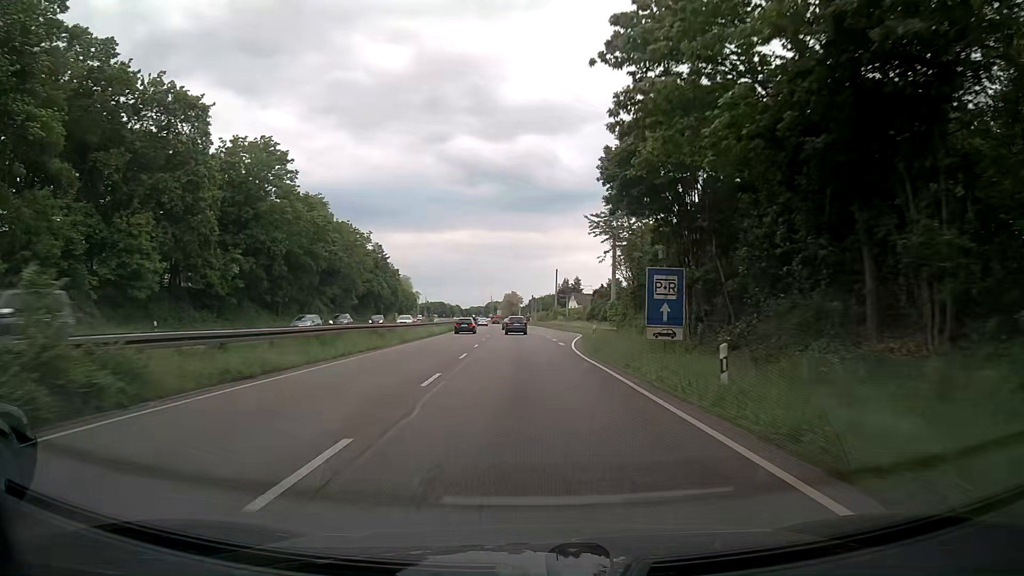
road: trunk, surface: asphalt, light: Day
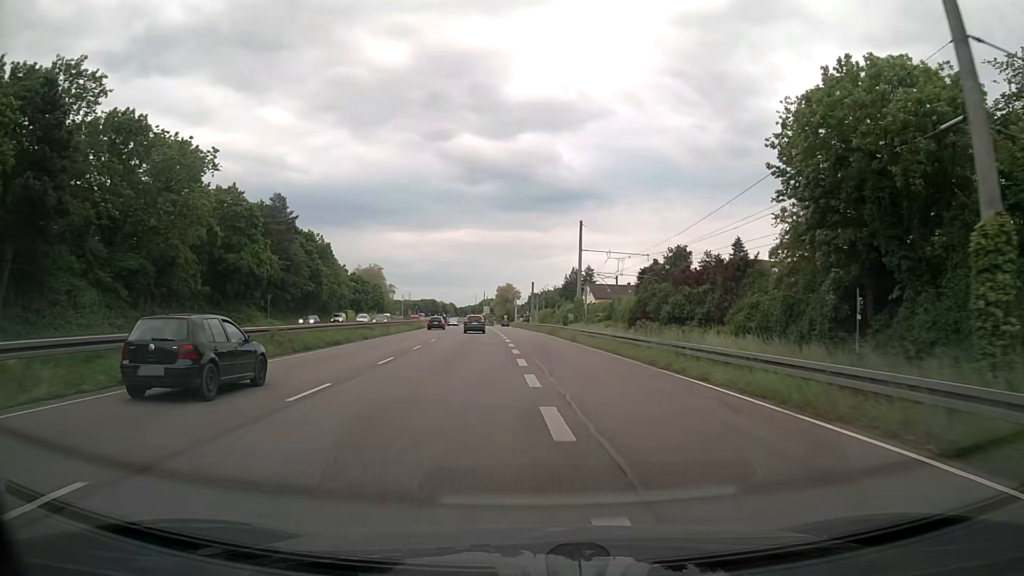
(-0.2, +56.6) m; 0°
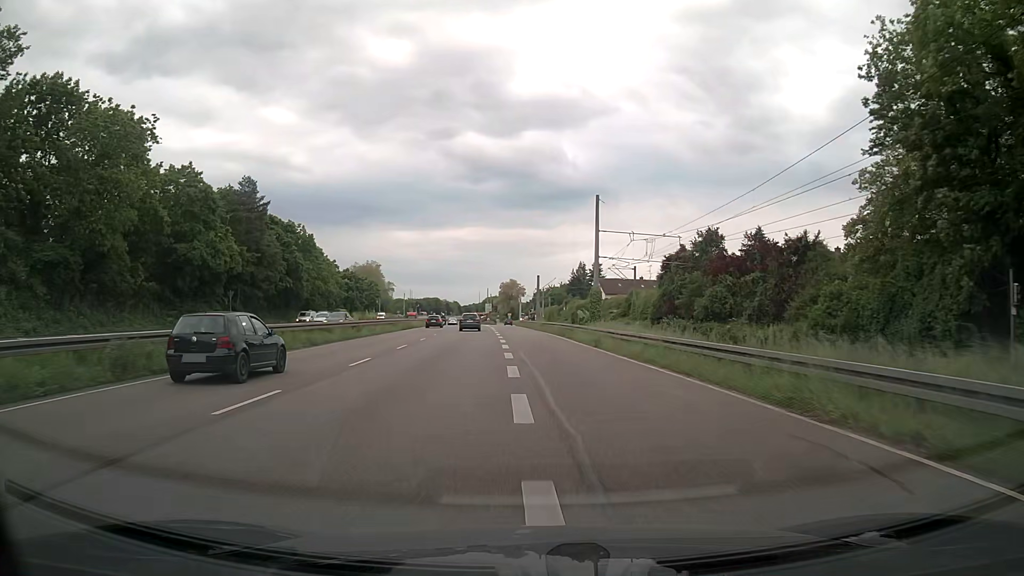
(0.0, +11.1) m; 0°
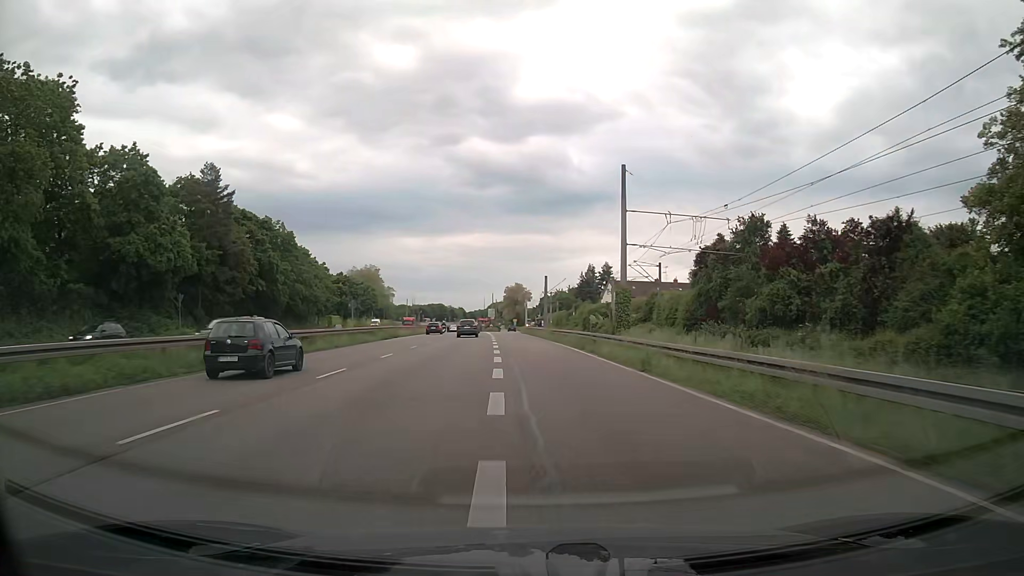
(-0.1, +11.0) m; -1°
